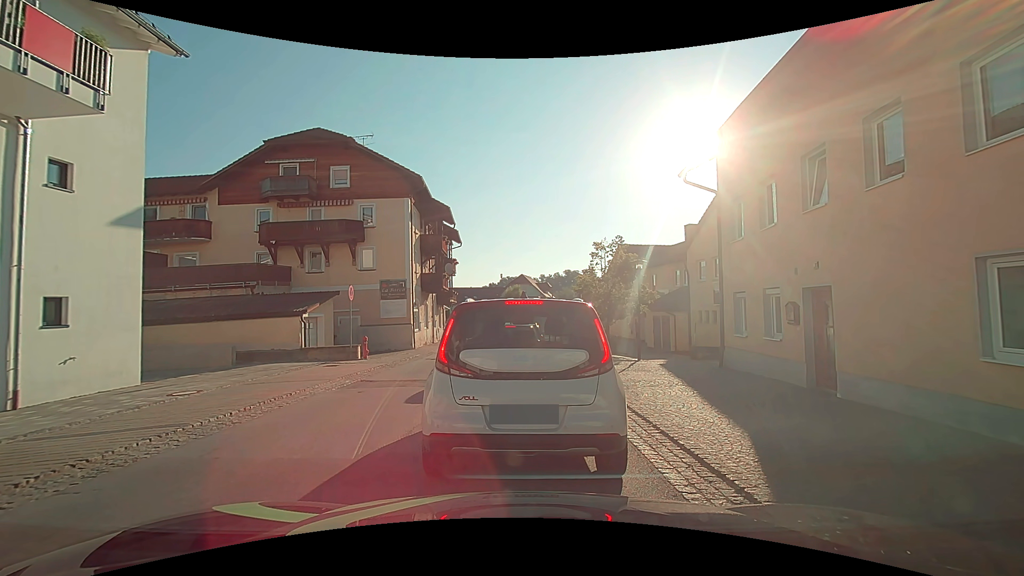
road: secondary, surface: asphalt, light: Day
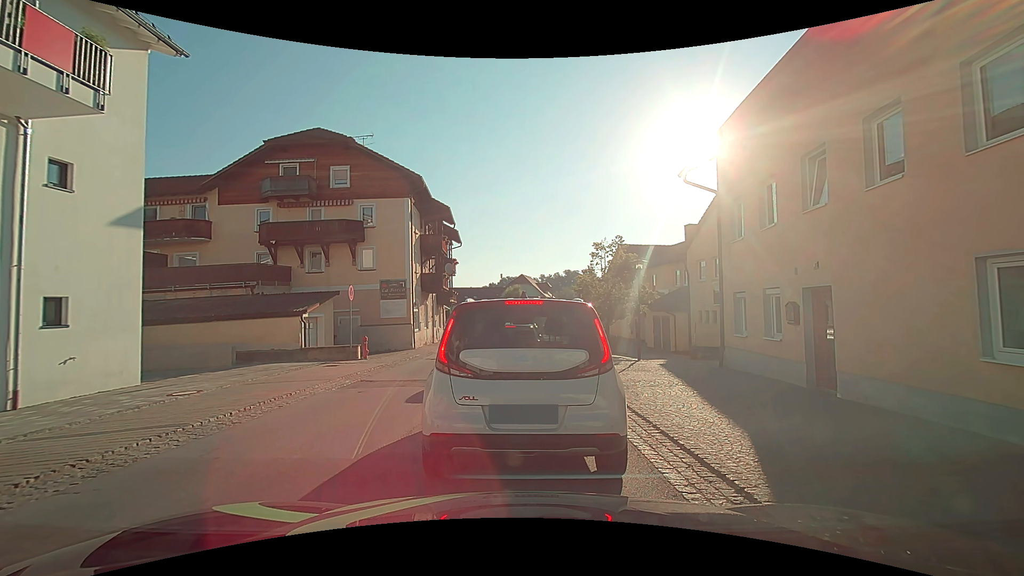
(0.0, 0.0) m; 0°
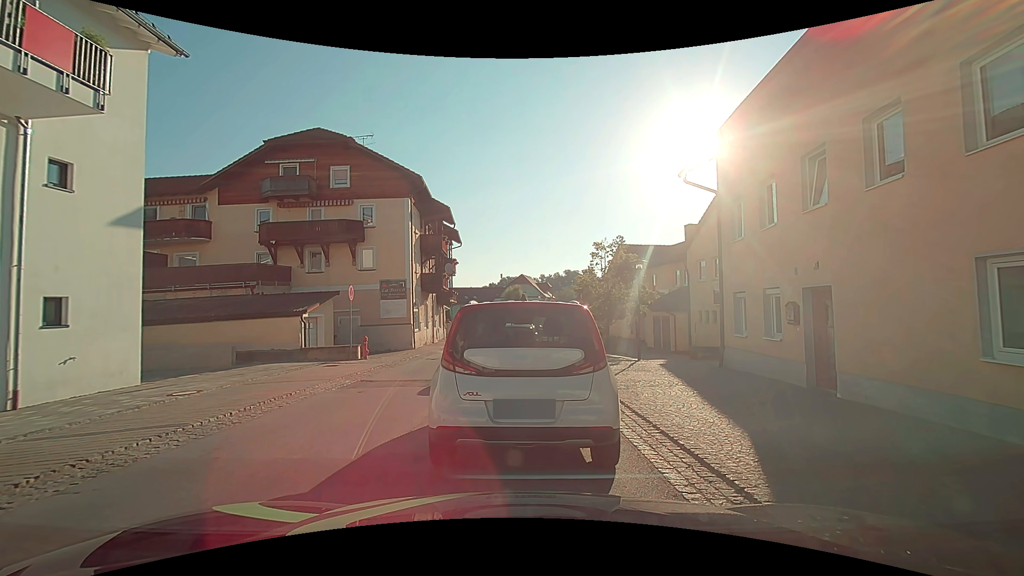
(0.0, 0.0) m; 0°
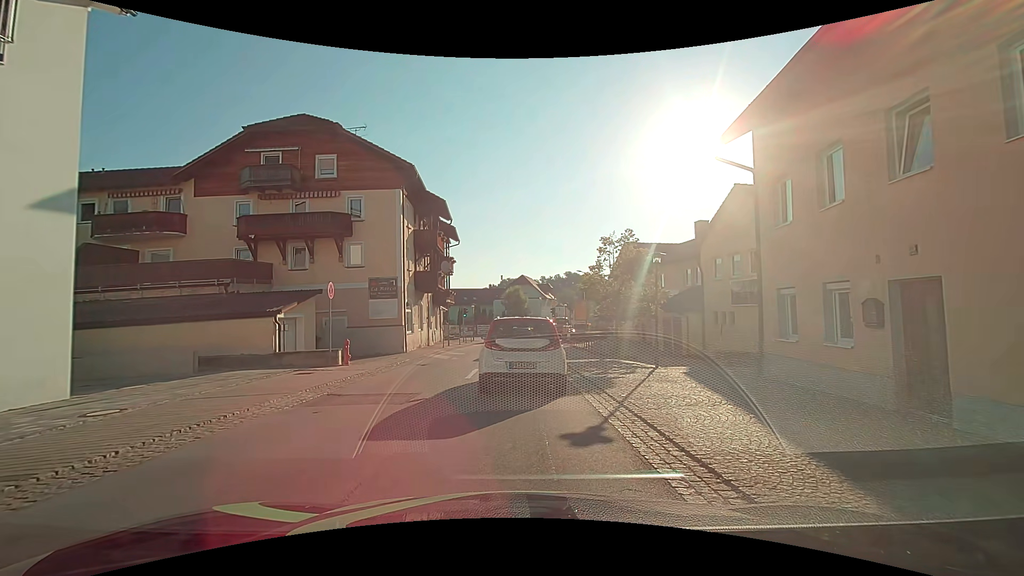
(0.0, +2.4) m; +1°
